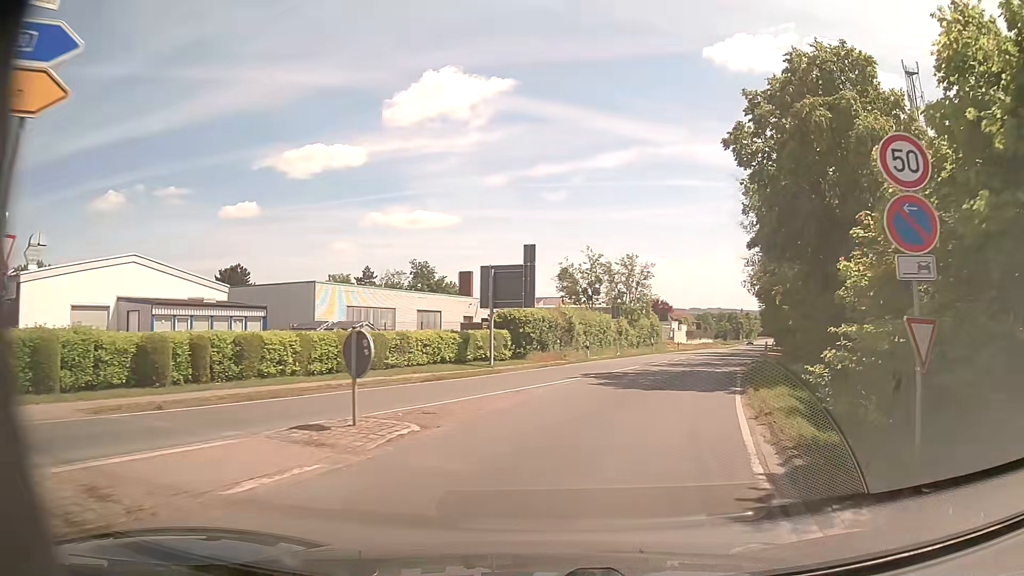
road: secondary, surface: asphalt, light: Day
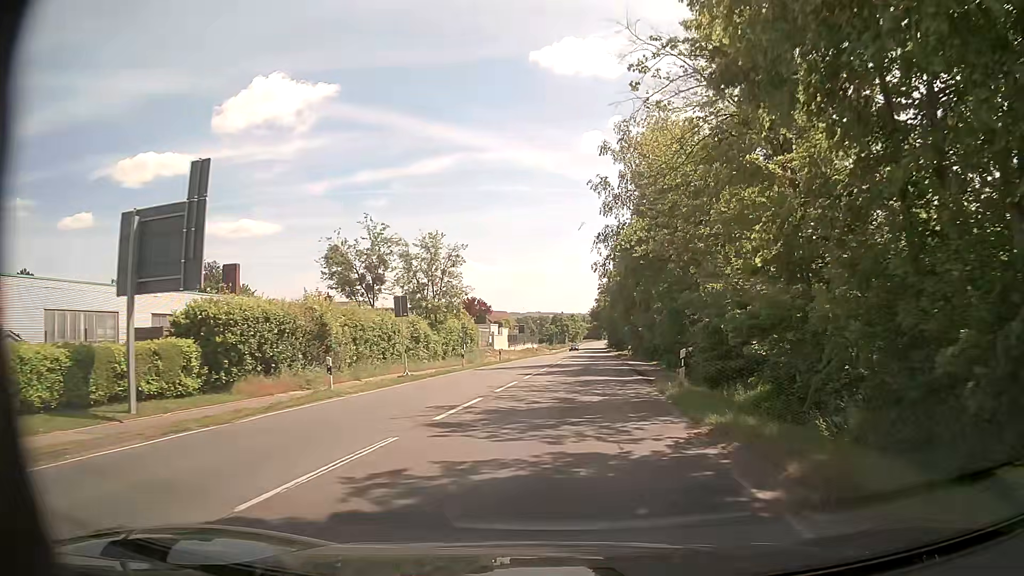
(+2.8, +17.3) m; +16°
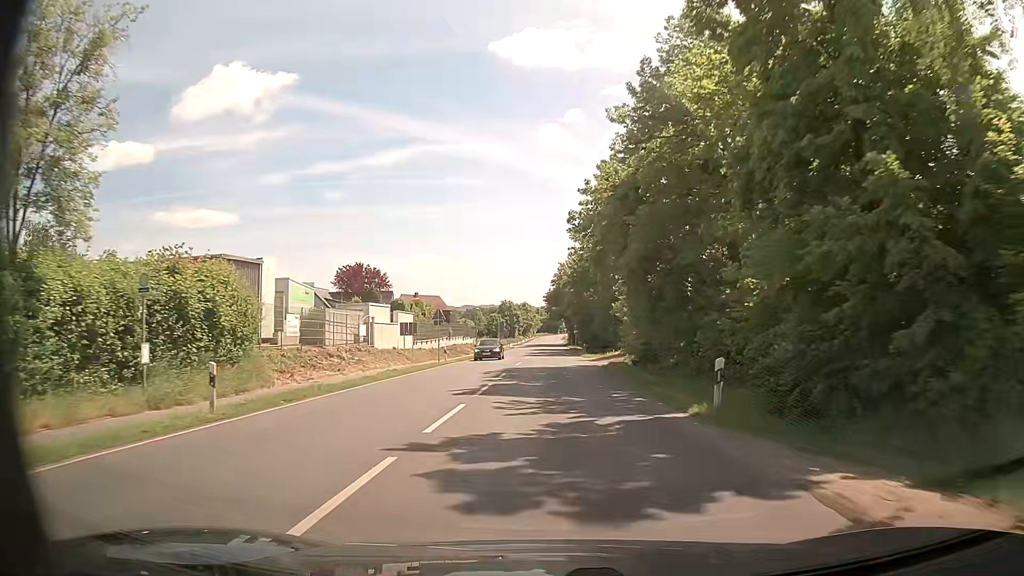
(+1.9, +37.9) m; +4°
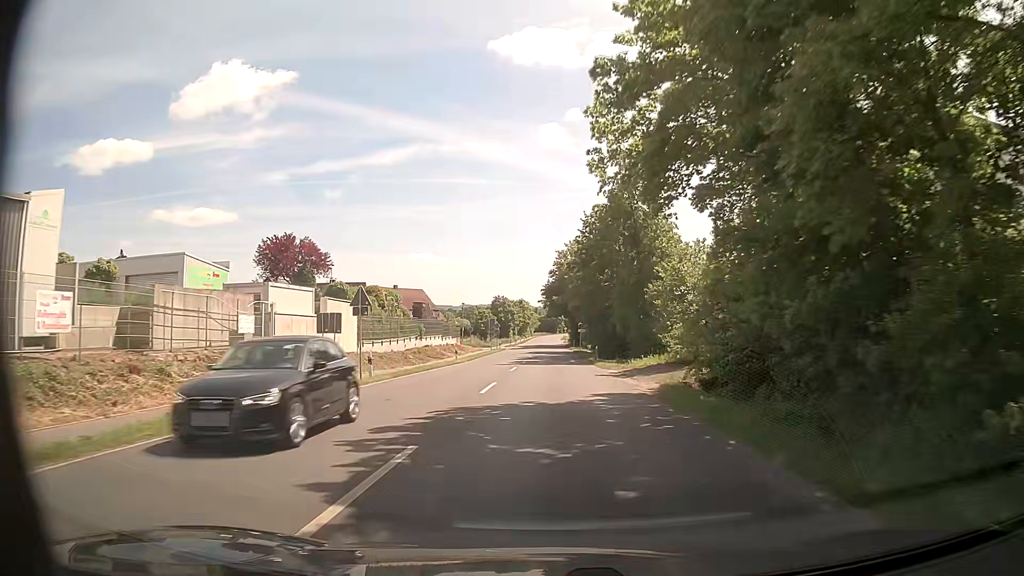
(-0.1, +17.4) m; 0°
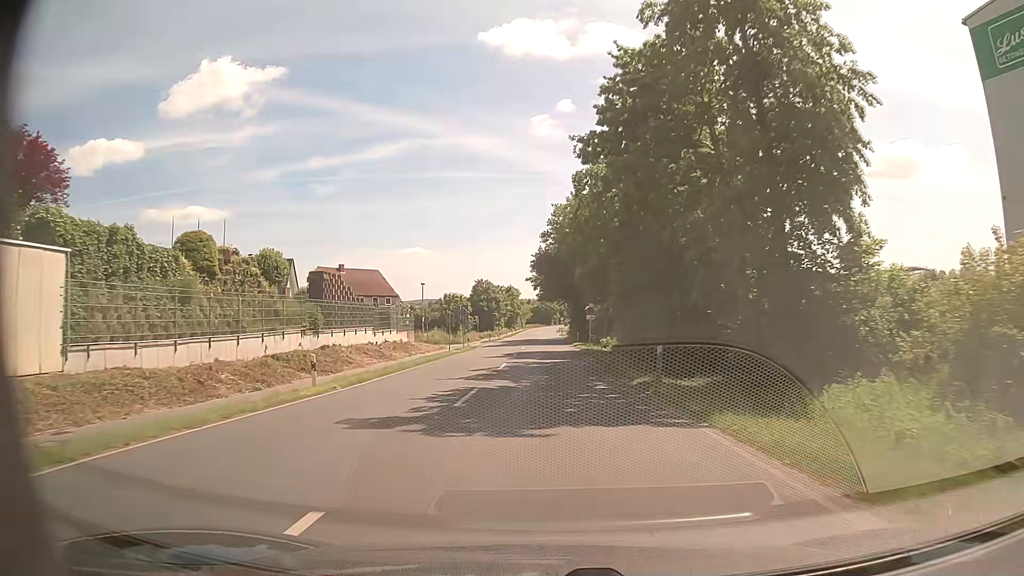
(-0.1, +27.5) m; 0°
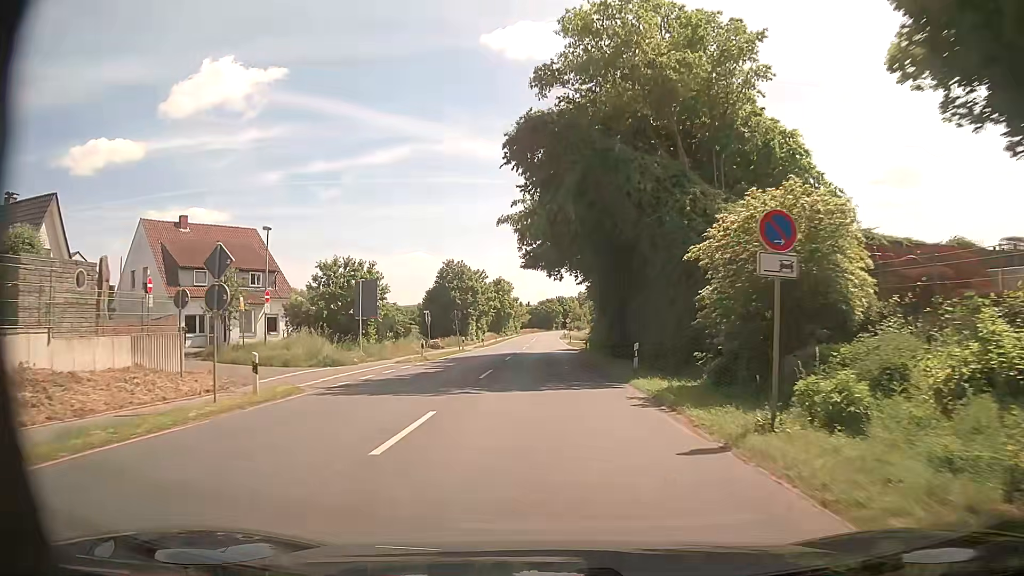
(0.0, +41.3) m; -1°
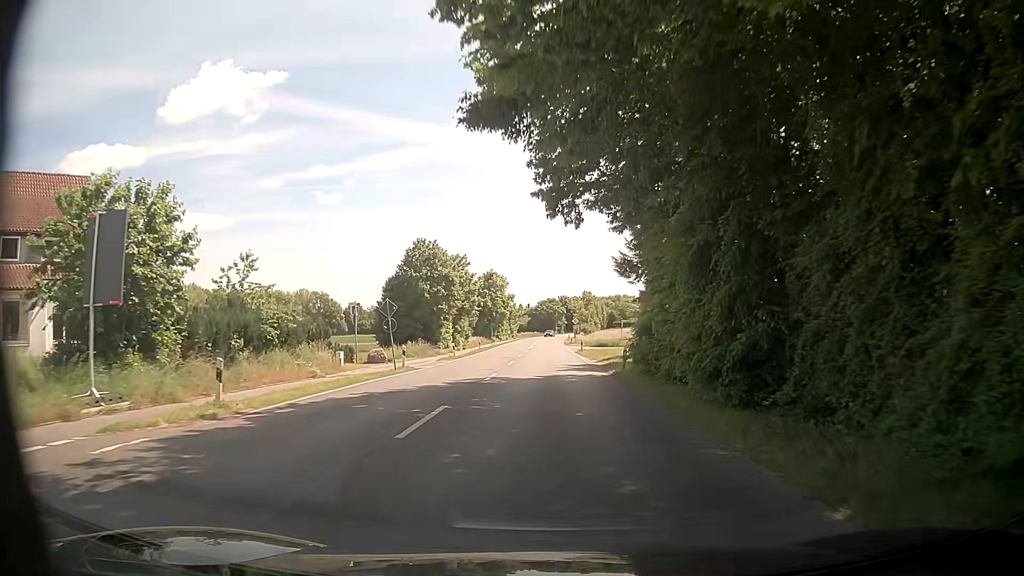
(+0.3, +22.8) m; -1°
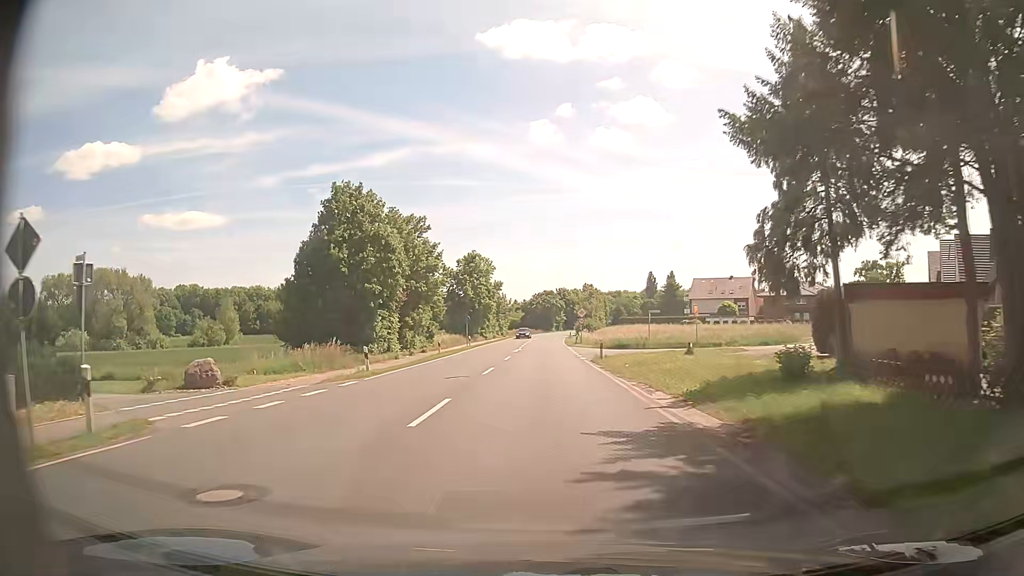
(+0.7, +22.7) m; +1°
(0, +10) (0, +20) (0, +30) (0, +40) (0, +50) (+1, +60) (+1, +70) (+1, +80) (+1, +90) (+2, +100) m
